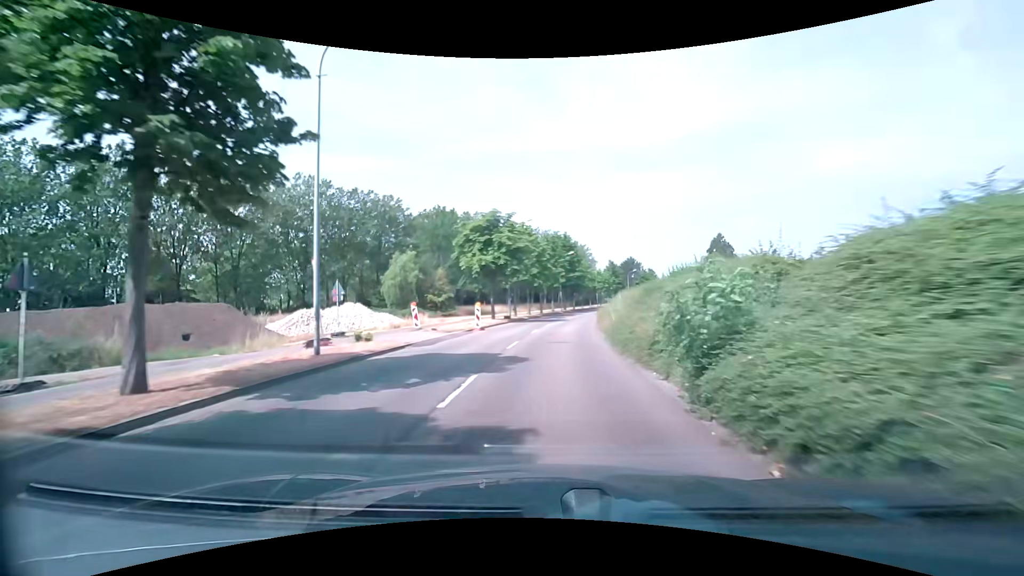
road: tertiary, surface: asphalt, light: Day
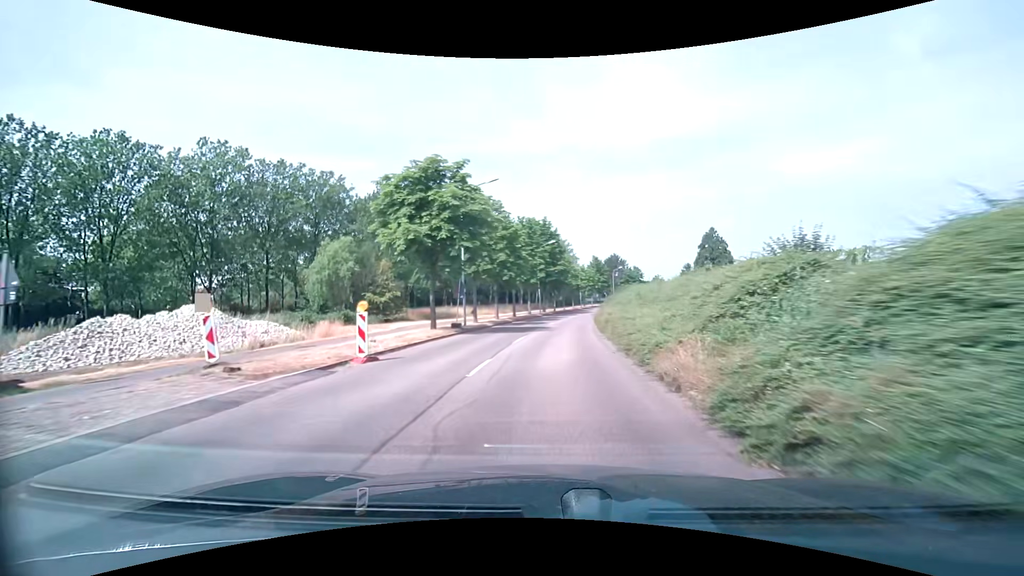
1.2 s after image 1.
(+0.3, +14.9) m; +3°
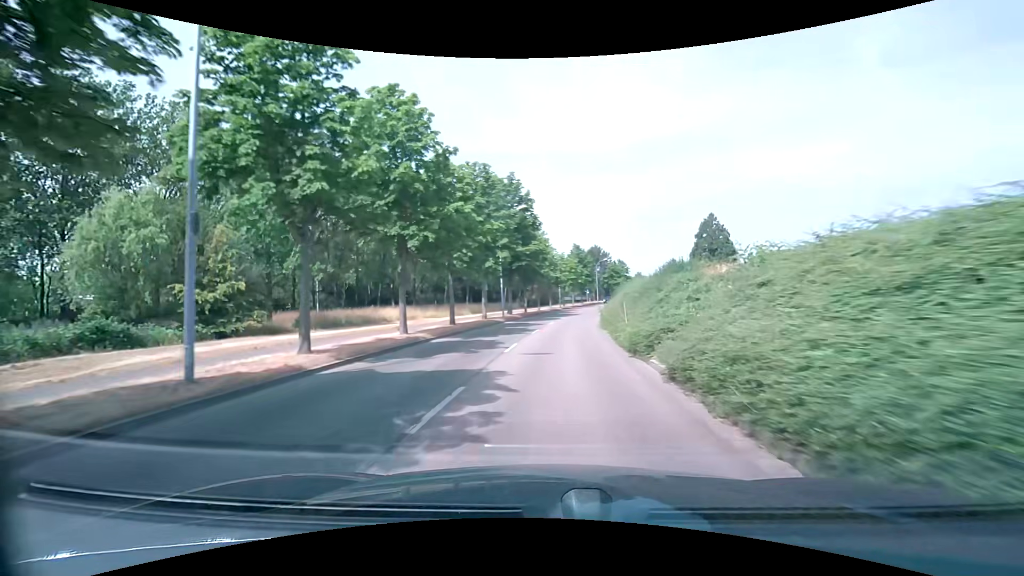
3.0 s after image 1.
(+0.7, +22.2) m; +3°
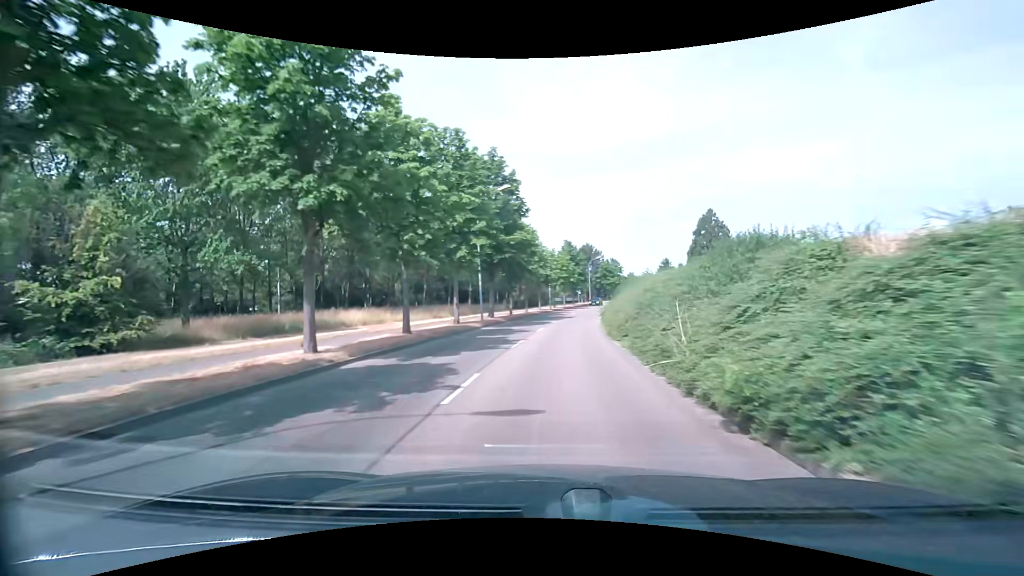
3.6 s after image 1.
(+0.1, +7.4) m; +1°
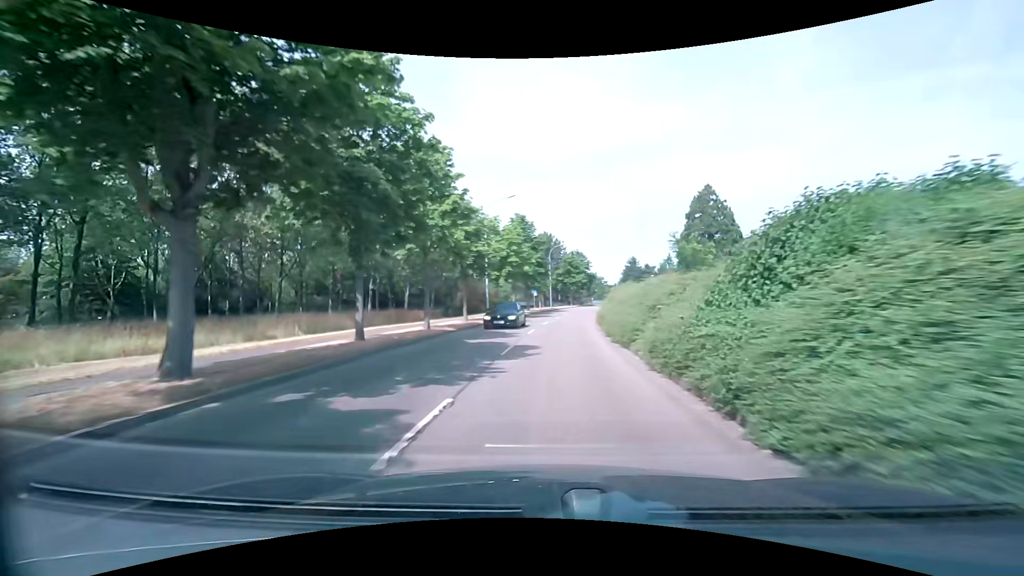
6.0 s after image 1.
(+1.4, +29.4) m; +6°
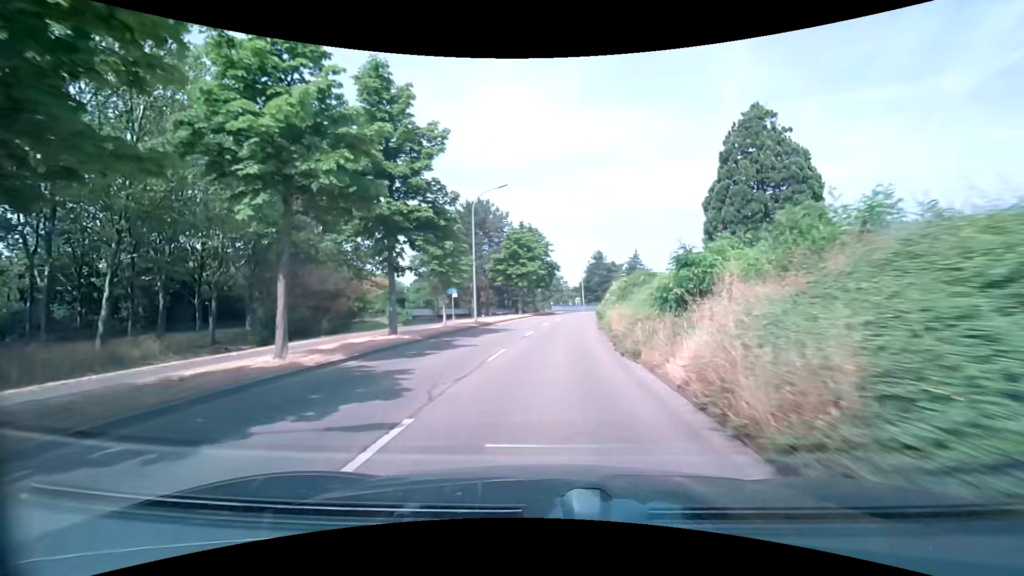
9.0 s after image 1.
(+1.9, +36.9) m; +6°
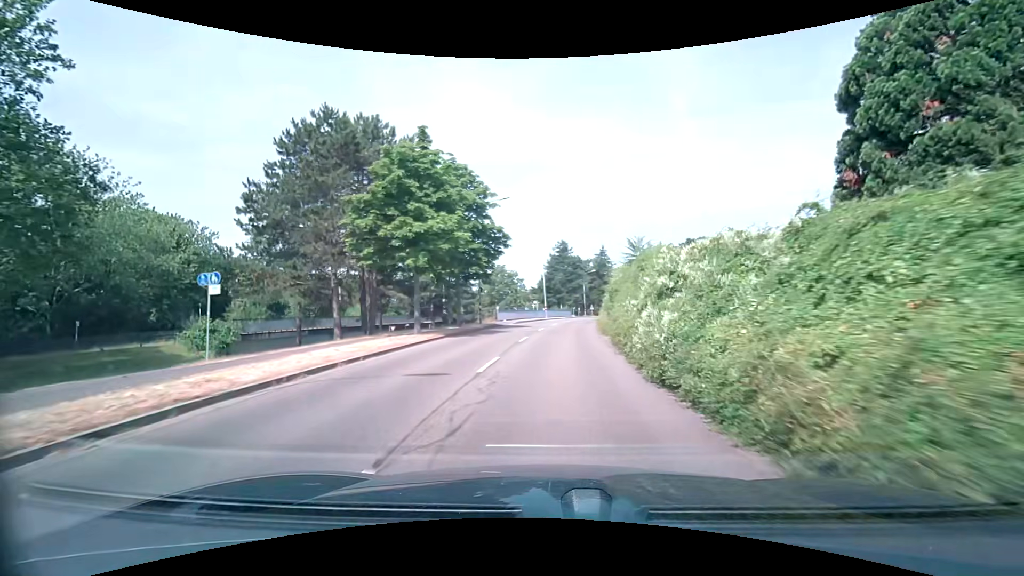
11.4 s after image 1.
(+1.1, +28.5) m; +5°
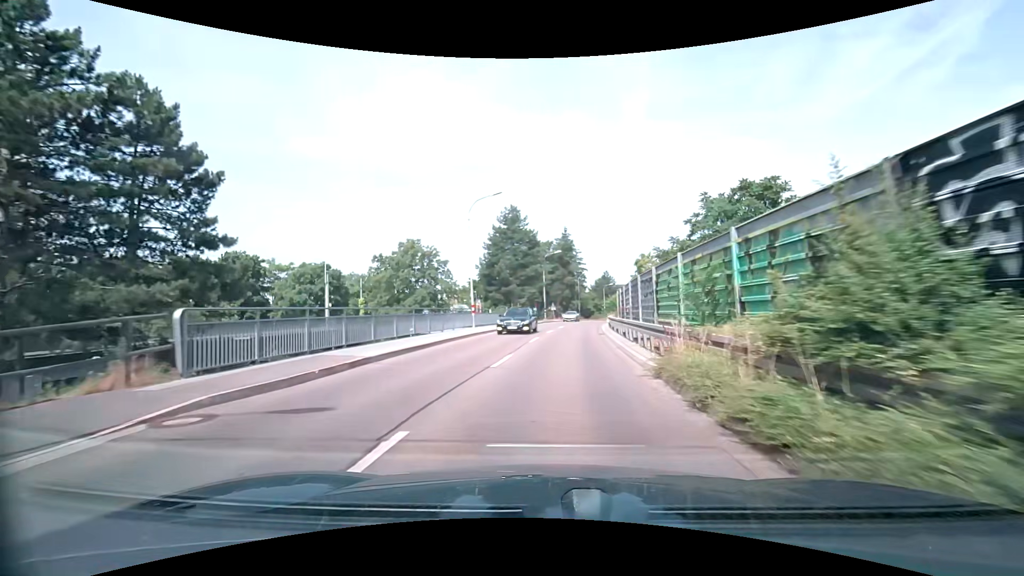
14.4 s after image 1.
(+1.8, +34.4) m; +5°
(0, +10) (+1, +20) (+2, +30) (+3, +40) (+4, +50) (+5, +60) (+7, +70) (+9, +79) (+11, +89) (+13, +99) m
